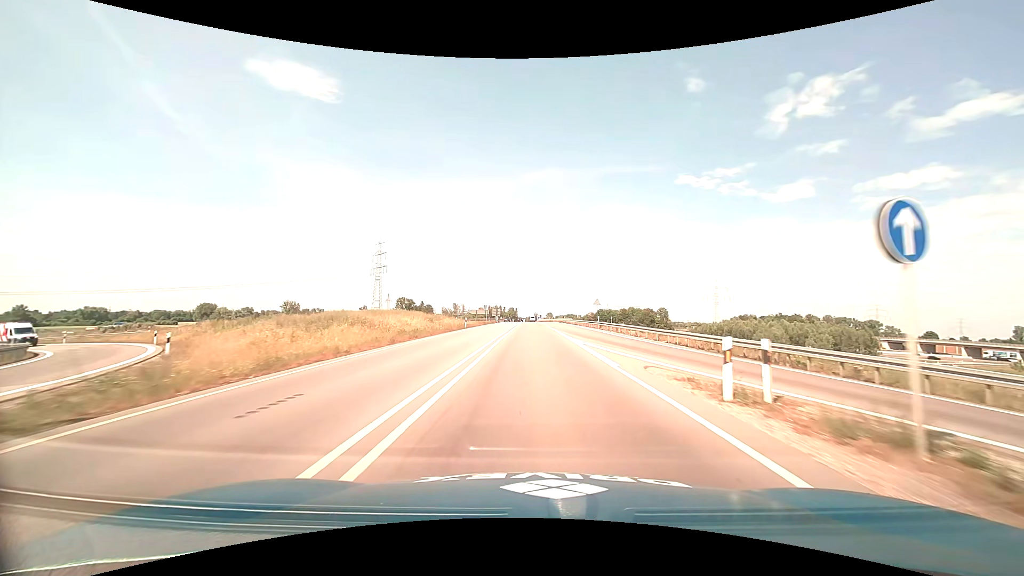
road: trunk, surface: asphalt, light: Day
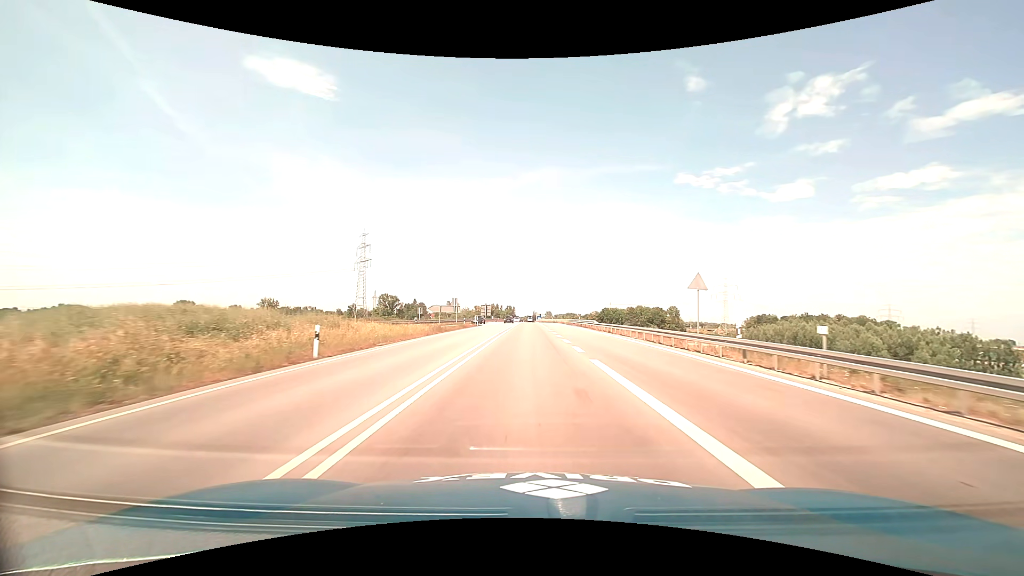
(+0.1, +35.0) m; 0°
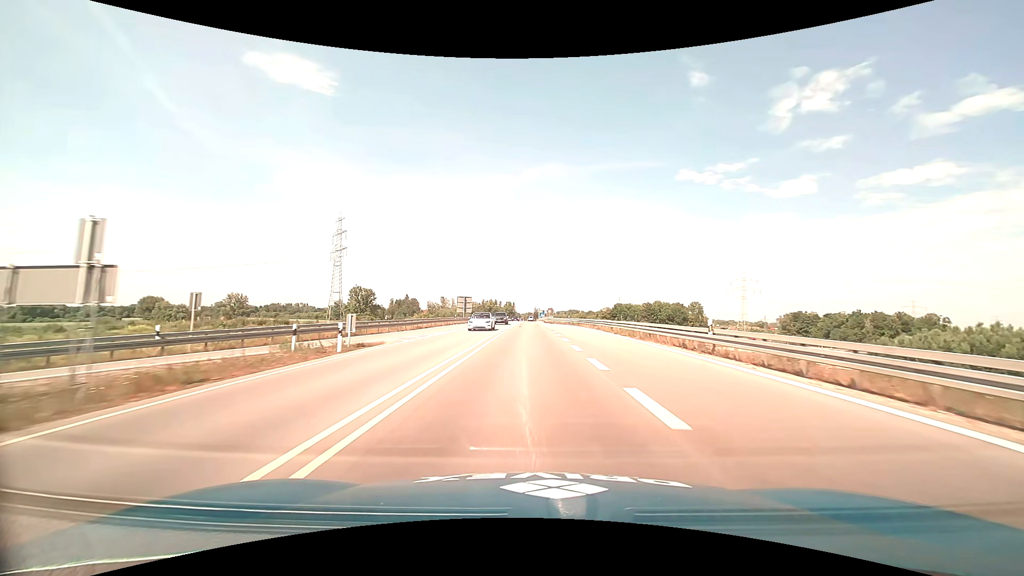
(-0.2, +48.0) m; 0°
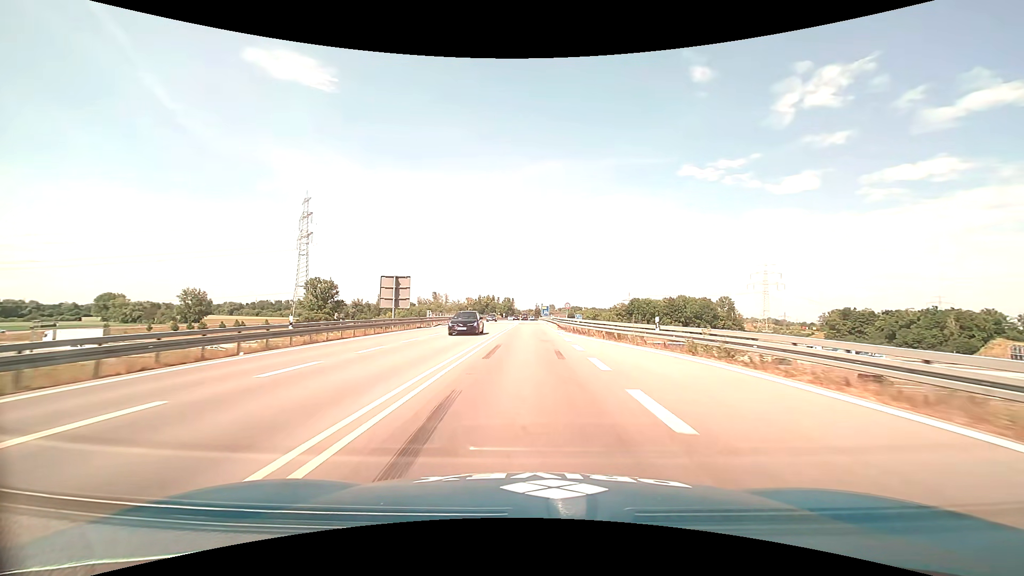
(-0.1, +48.3) m; 0°
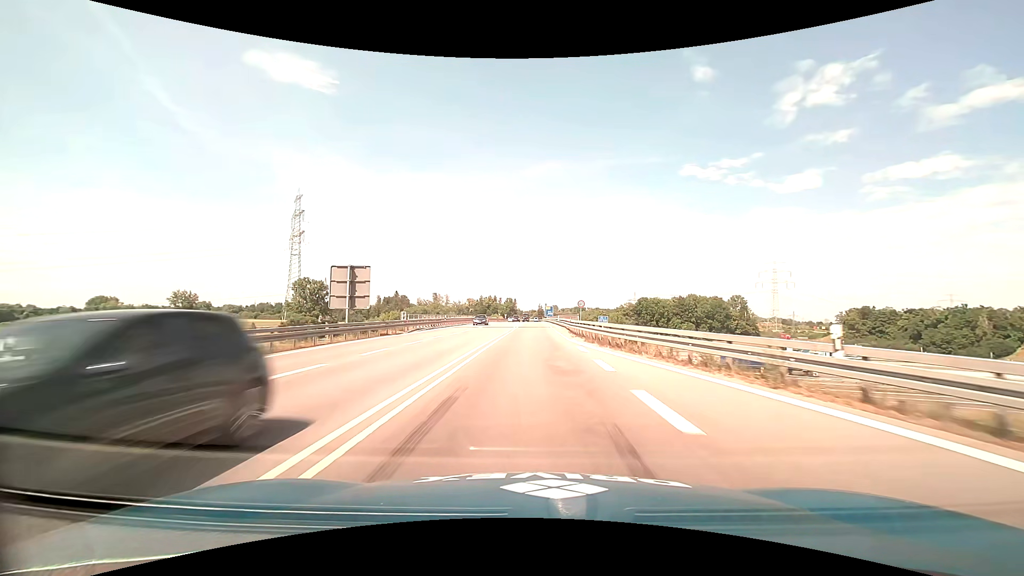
(0.0, +12.1) m; 0°
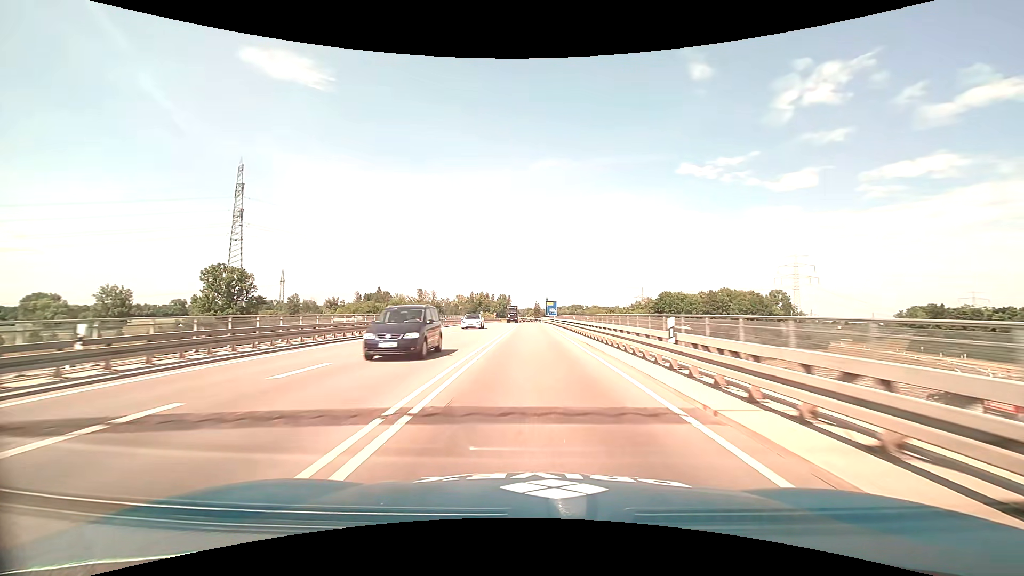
(-0.1, +47.8) m; 0°
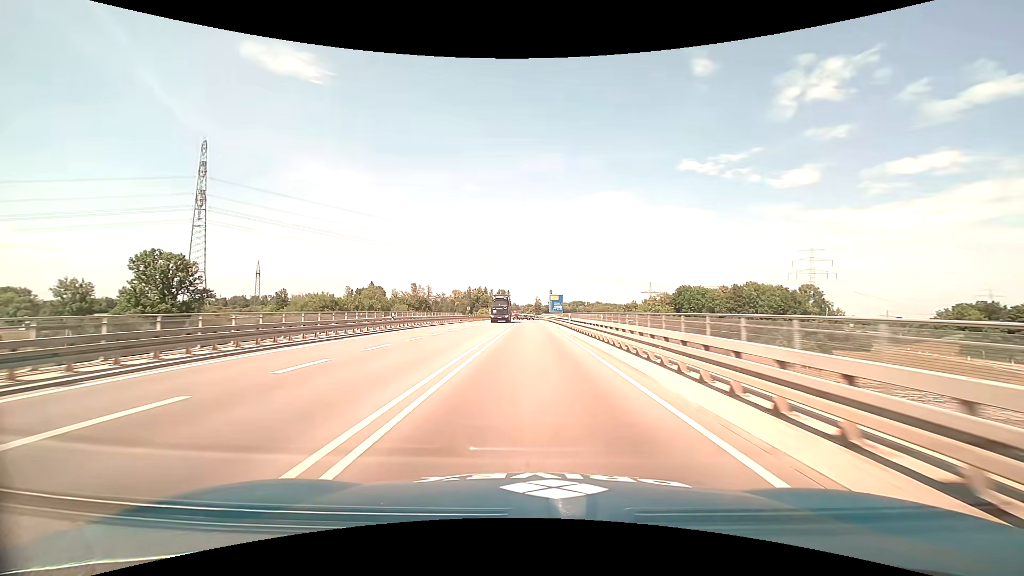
(0.0, +23.6) m; 0°
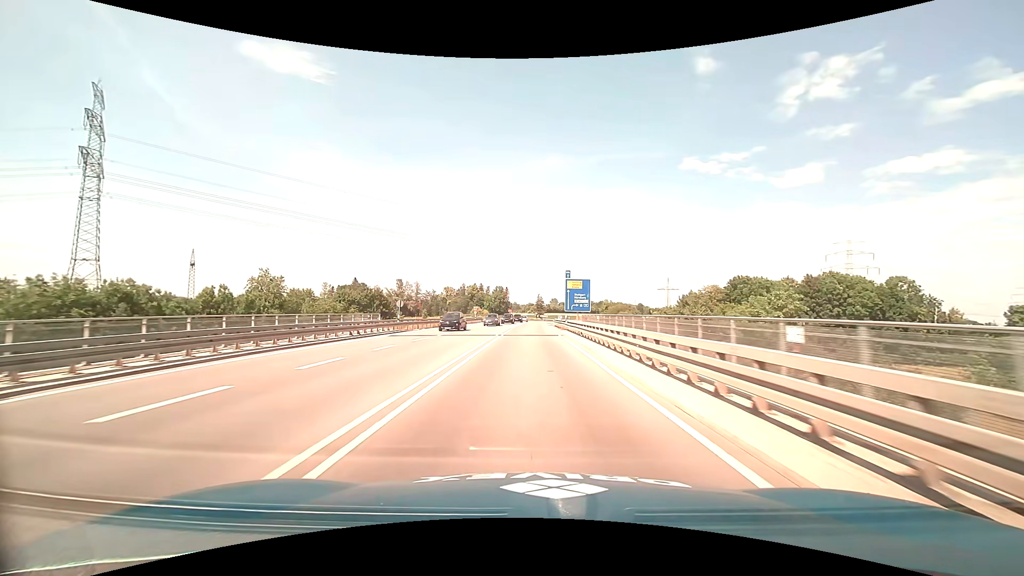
(0.0, +46.7) m; 0°
(0, +10) (0, +20) (0, +30) (0, +40) (0, +50) (0, +60) (0, +70) (0, +80) (0, +90) (+1, +100) m
